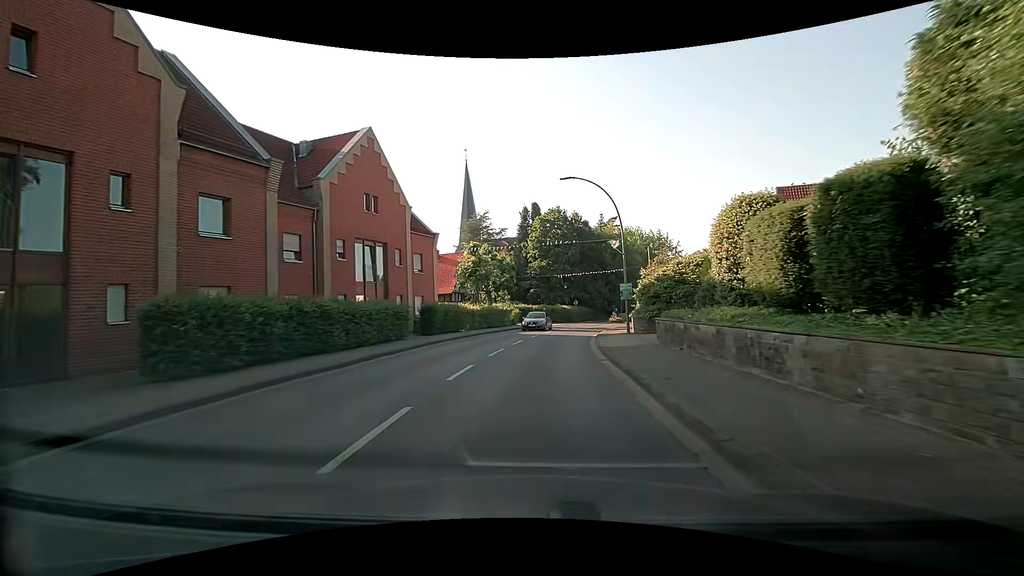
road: secondary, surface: asphalt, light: Day
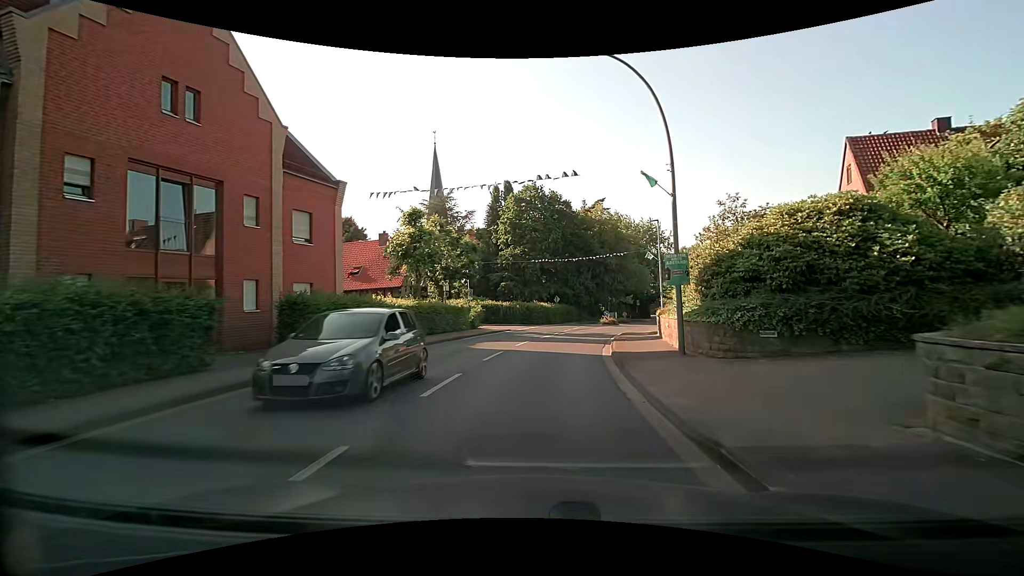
(+0.2, +13.5) m; +3°
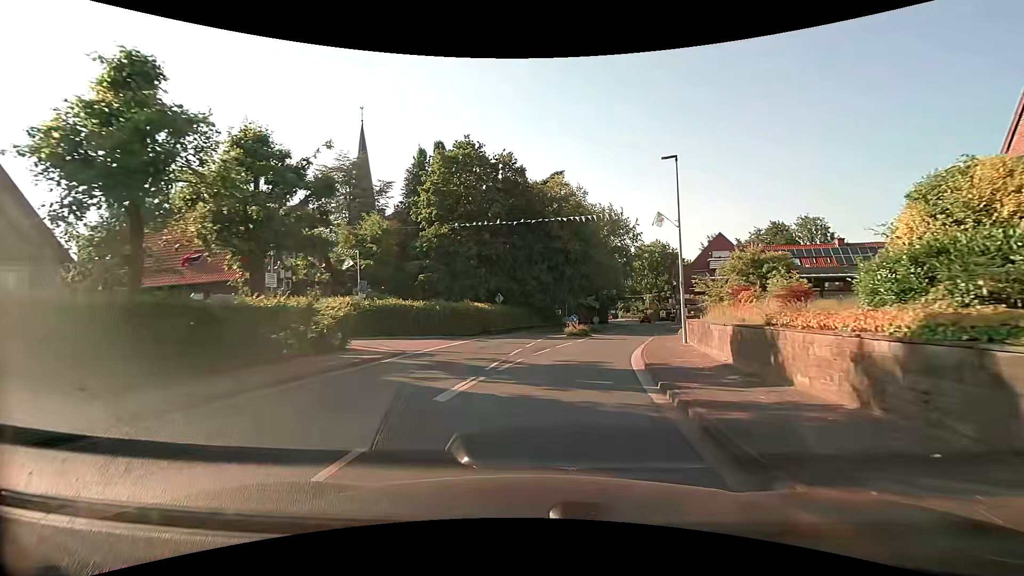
(+0.5, +17.1) m; +5°
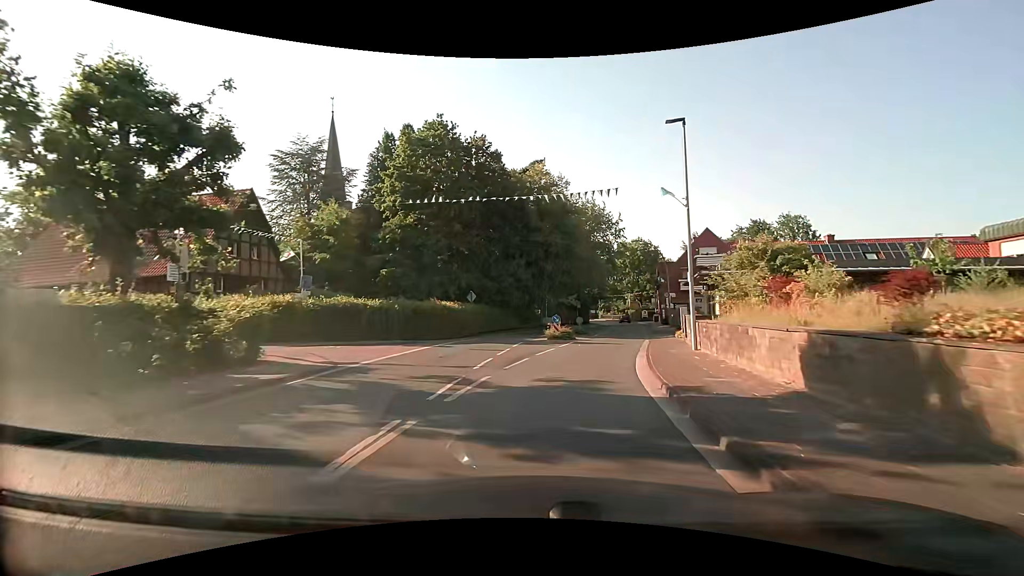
(+0.1, +4.3) m; +3°
(0, +10) (+2, +20) (+4, +30) (+6, +39) (+8, +49) (+11, +59) (+13, +69) (+14, +79) (+15, +88) (+16, +98) m
